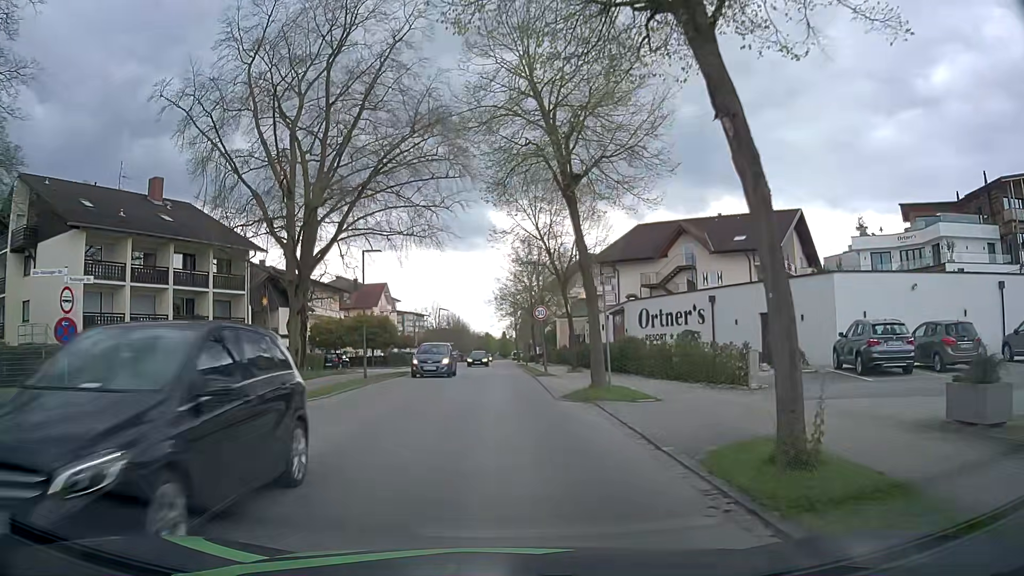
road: residential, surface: asphalt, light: Day
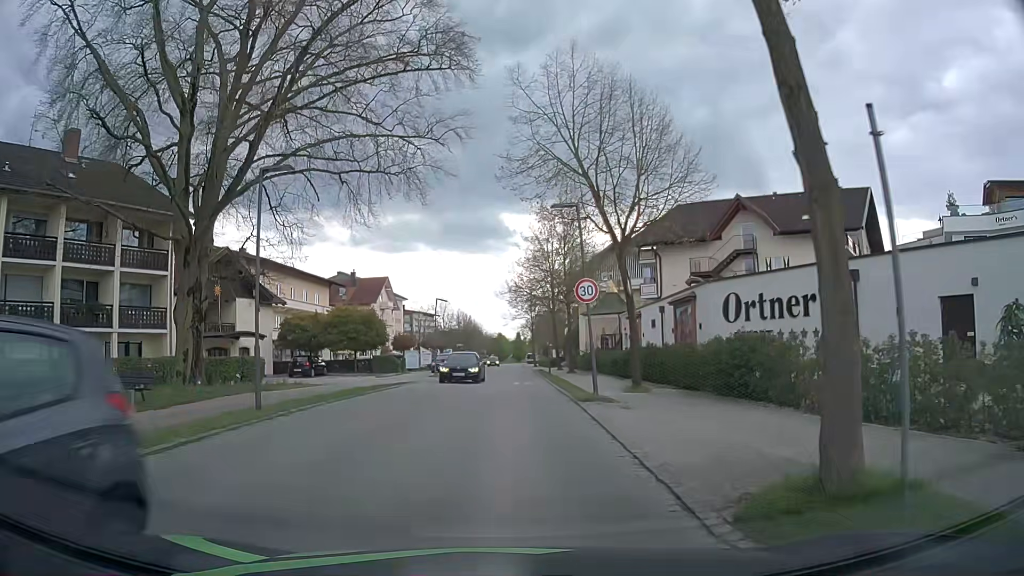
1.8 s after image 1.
(0.0, +12.3) m; -1°
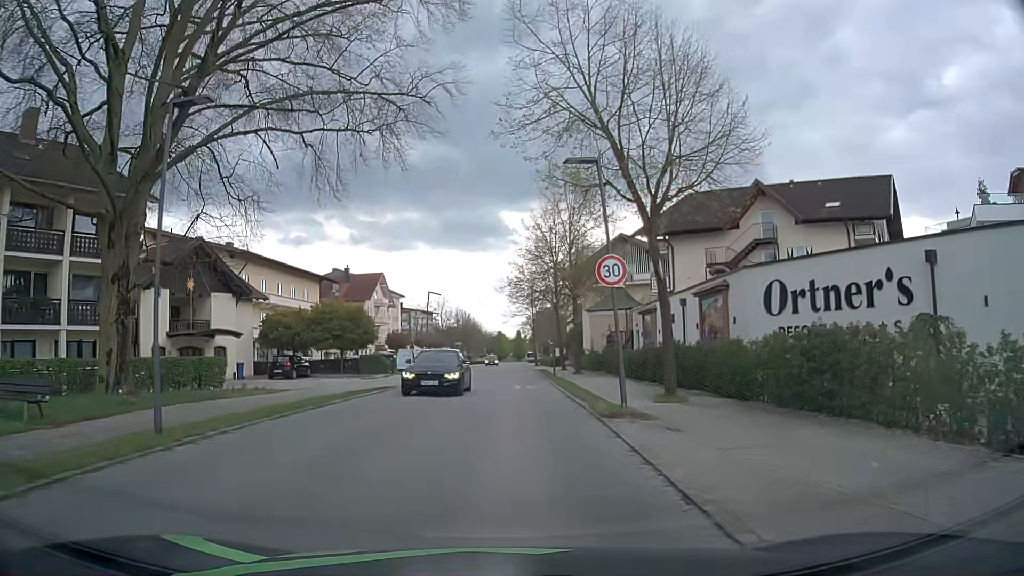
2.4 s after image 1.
(0.0, +4.1) m; 0°
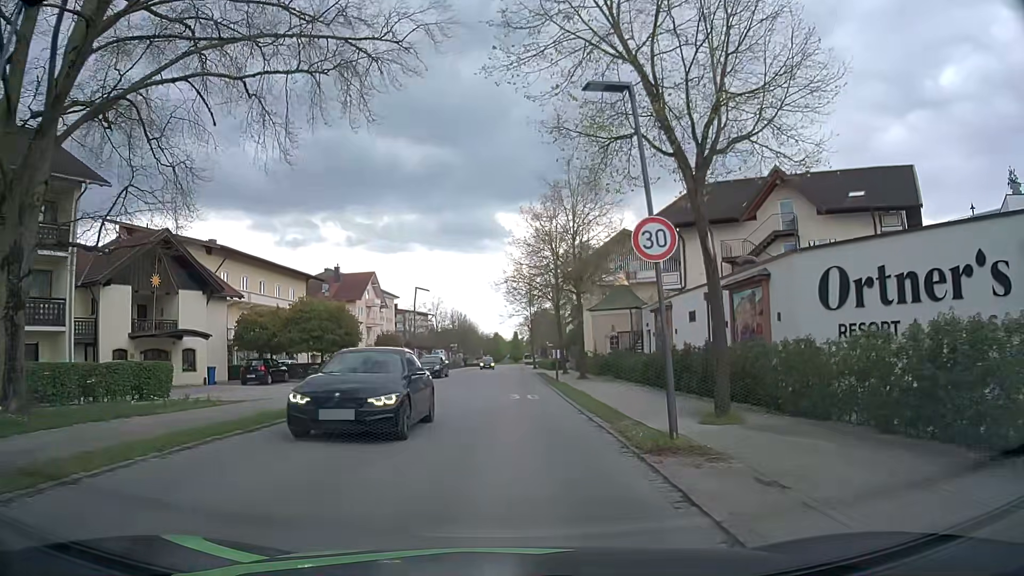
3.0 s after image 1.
(0.0, +4.0) m; 0°
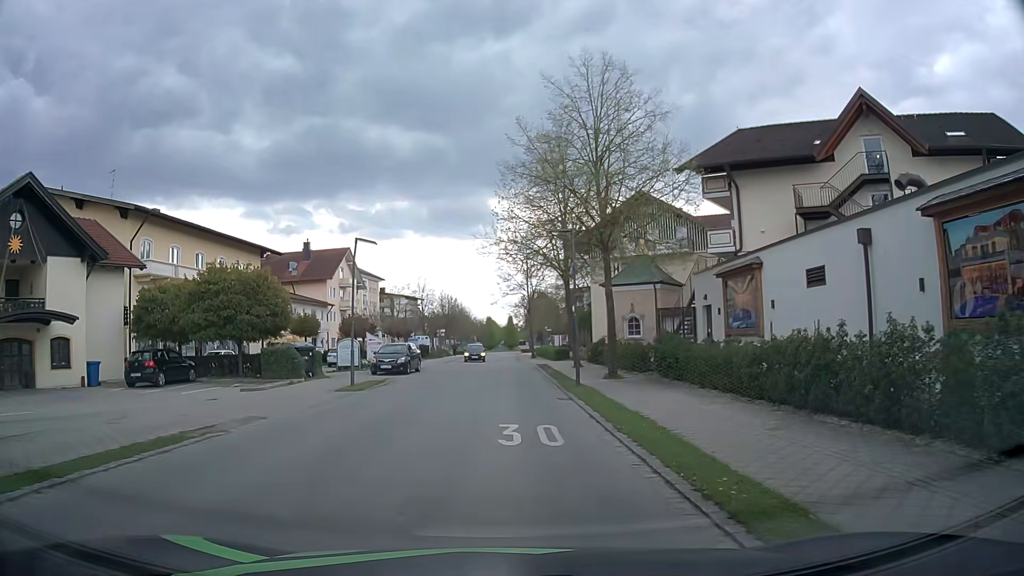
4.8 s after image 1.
(+0.1, +12.1) m; 0°
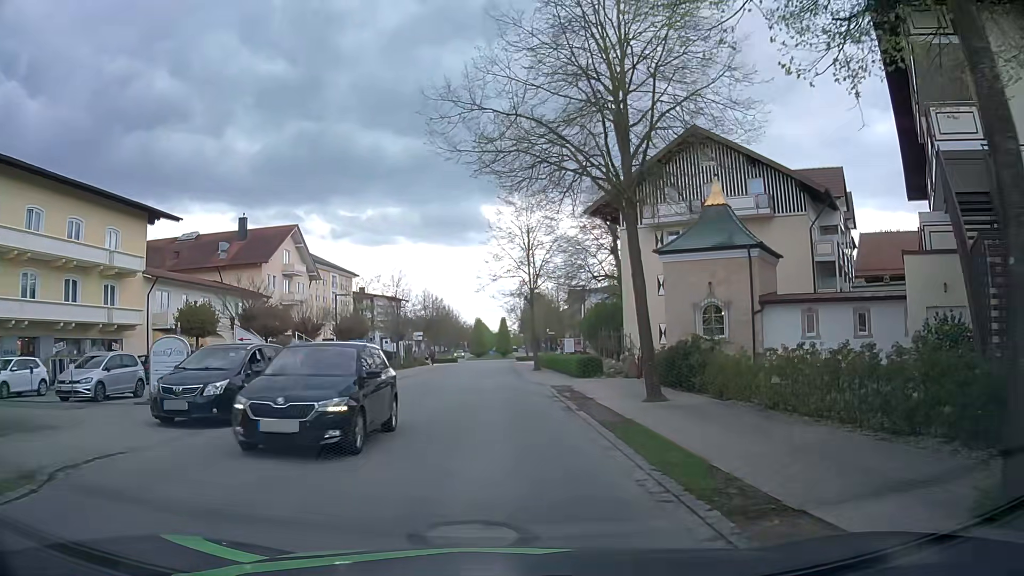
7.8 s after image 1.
(+0.3, +19.8) m; +2°
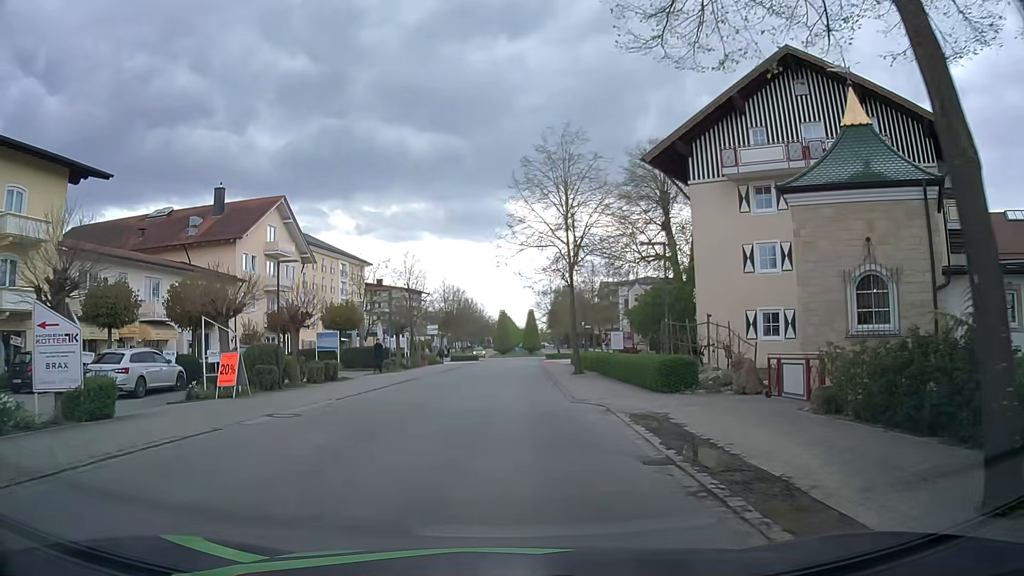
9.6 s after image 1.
(-0.2, +11.6) m; -2°
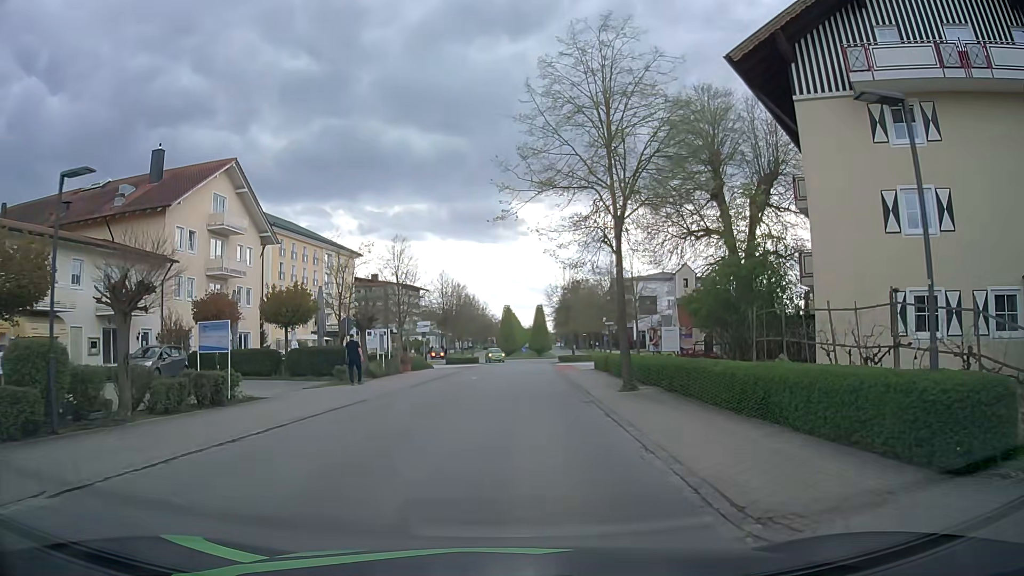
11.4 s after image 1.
(-0.4, +12.0) m; -2°
(0, +10) (+1, +20) (+1, +30) (+2, +40) (+2, +50) (+2, +60) (+4, +70) (+7, +79) (+9, +89) (+9, +99) m
